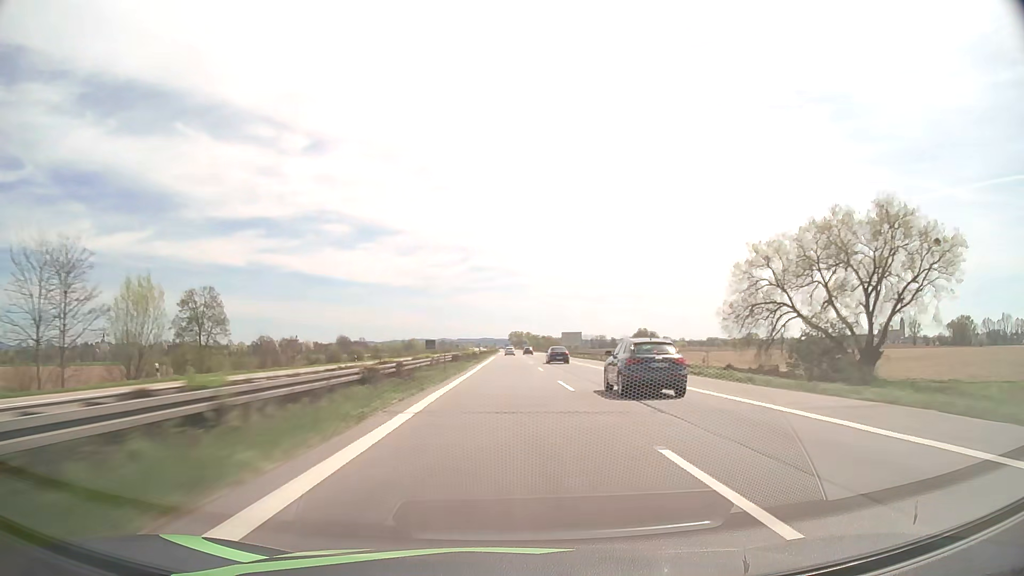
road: motorway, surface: asphalt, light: Day
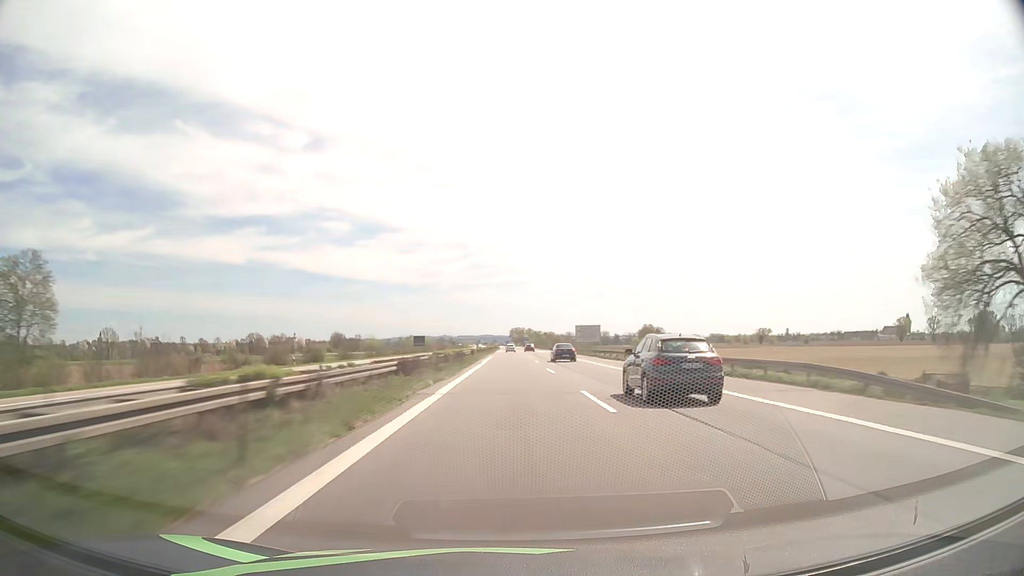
(0.0, +25.5) m; 0°
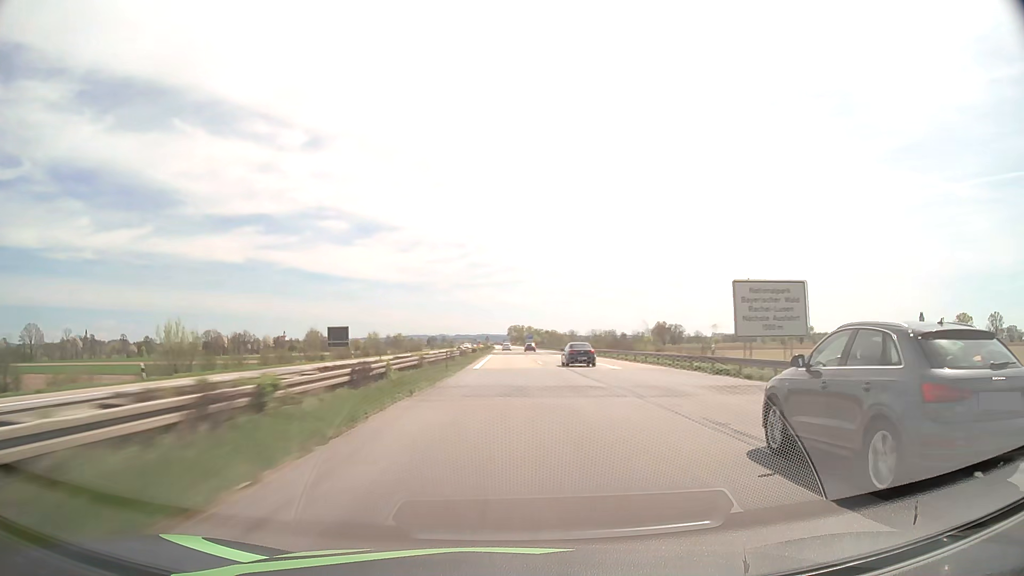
(+0.1, +76.8) m; 0°
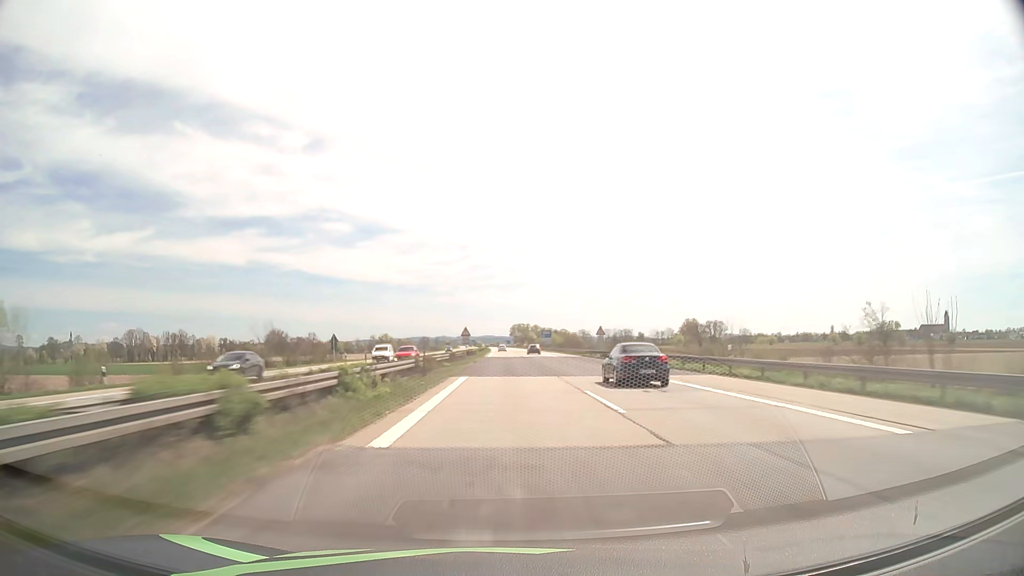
(+0.1, +102.9) m; 0°
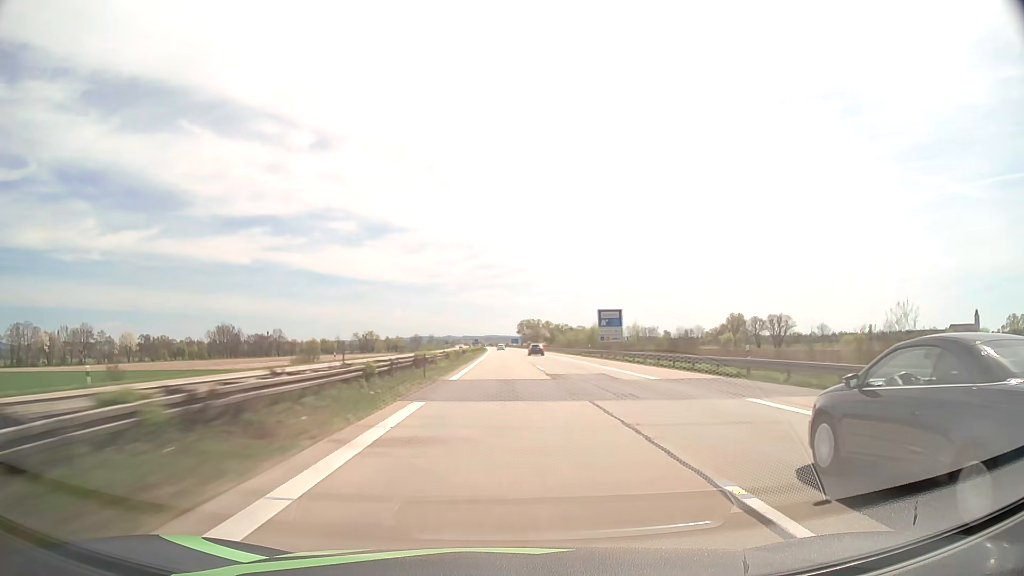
(-0.2, +103.1) m; 0°
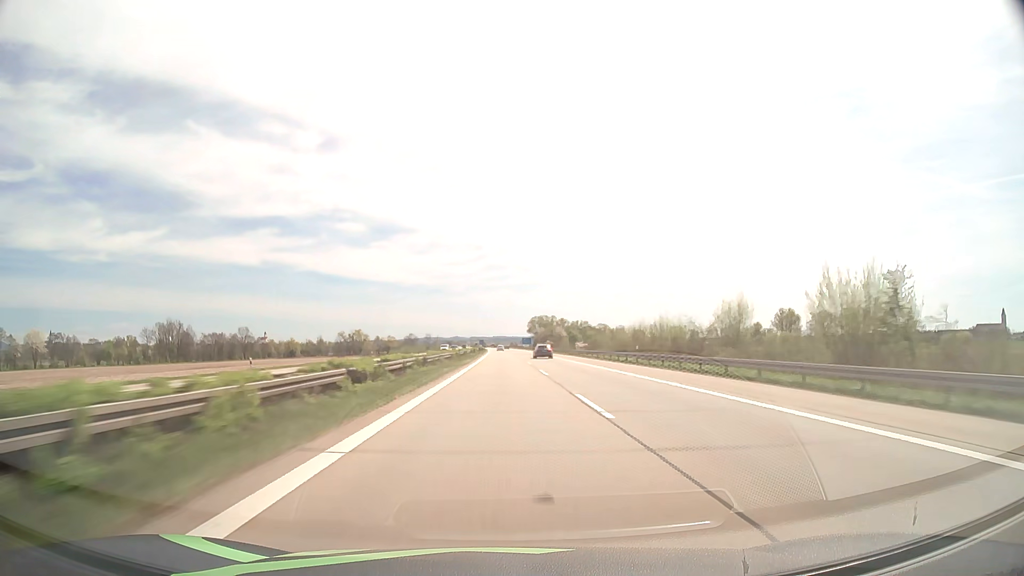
(-0.5, +77.4) m; -1°
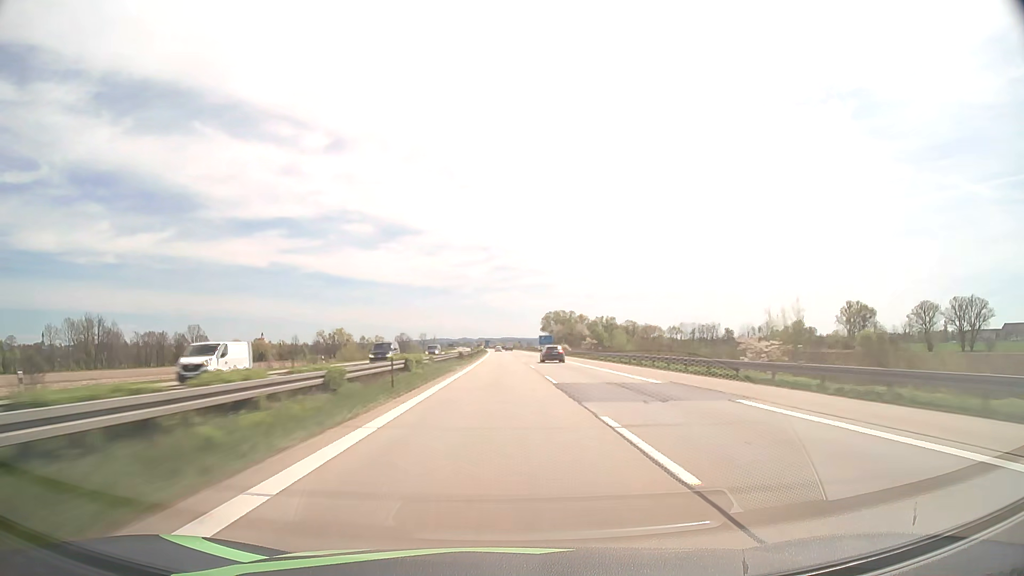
(-0.4, +77.5) m; -1°
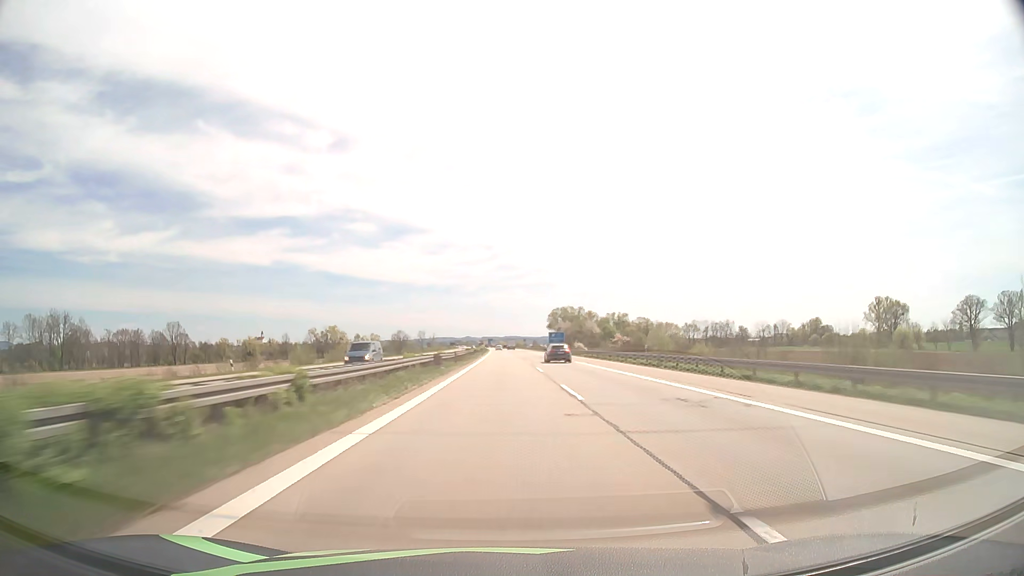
(-0.1, +25.8) m; 0°
(0, +10) (0, +20) (0, +30) (0, +40) (0, +50) (0, +60) (-1, +70) (-1, +80) (-1, +90) (-1, +100) m
